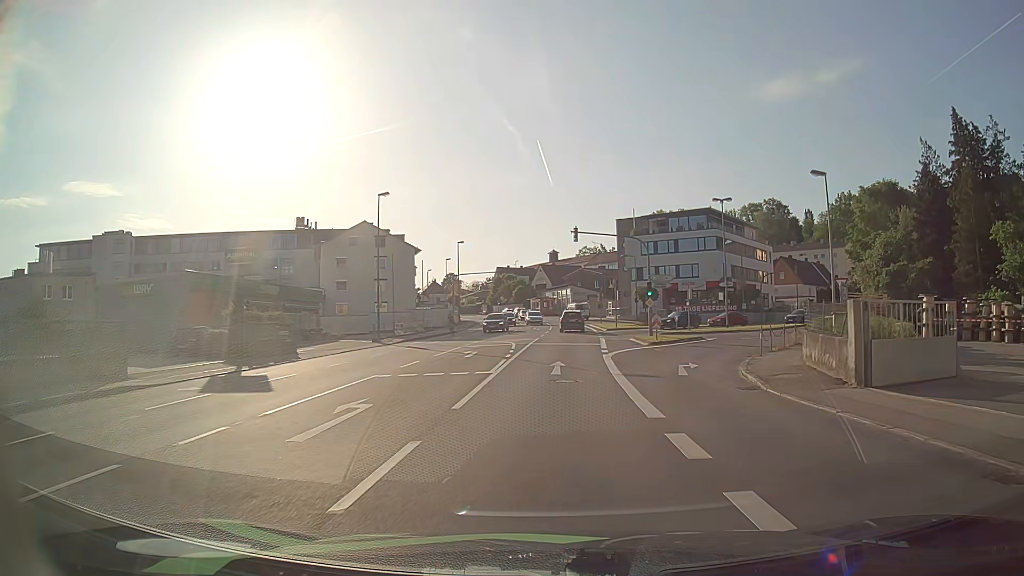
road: tertiary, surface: asphalt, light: Day
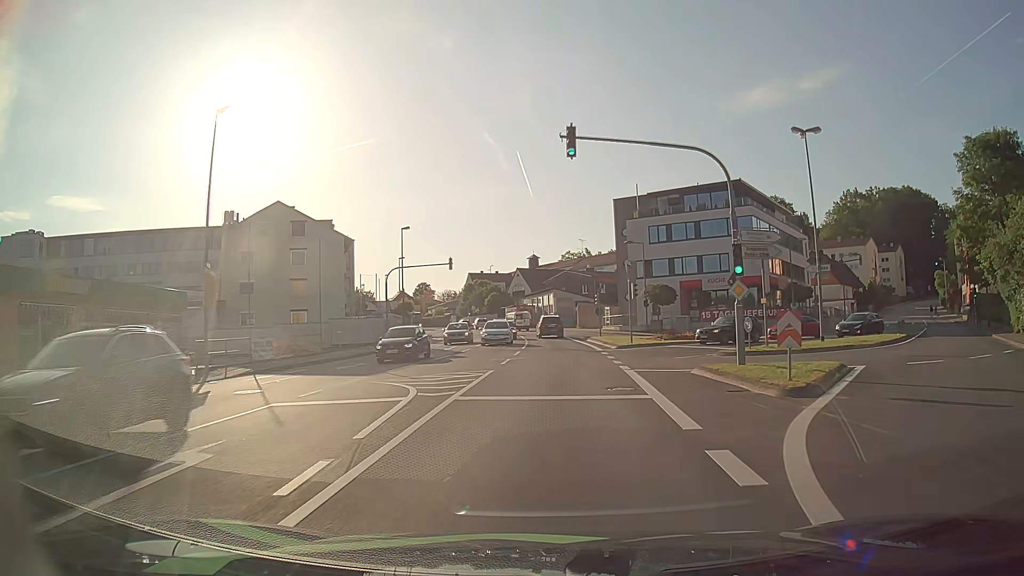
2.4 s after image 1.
(+0.6, +22.6) m; +2°
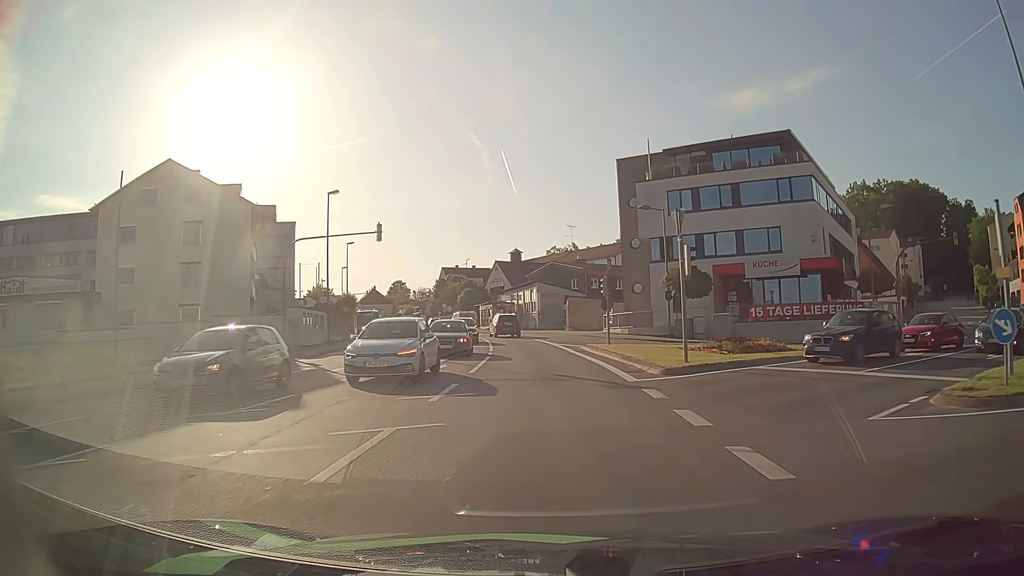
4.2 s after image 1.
(+0.2, +17.8) m; +1°
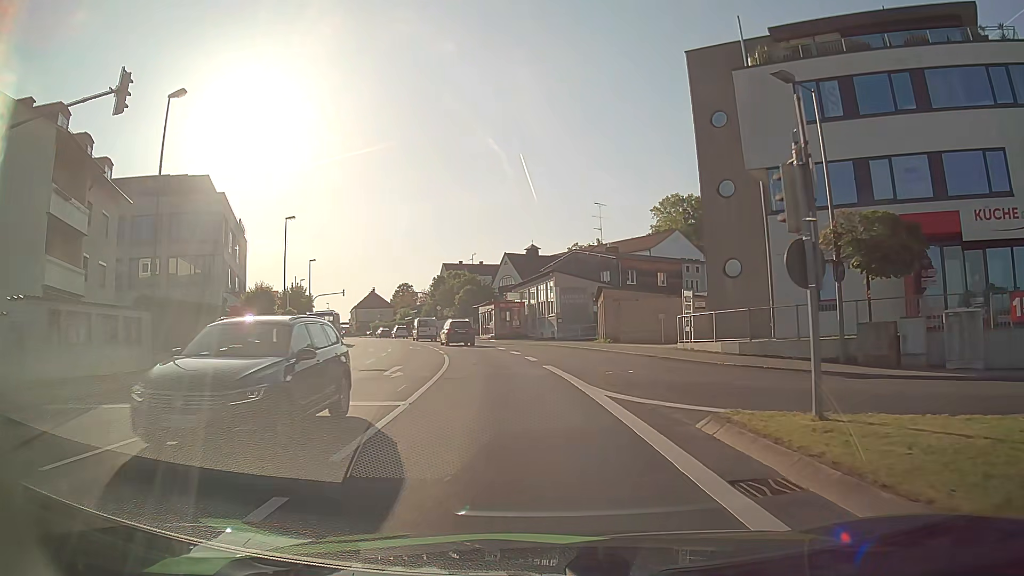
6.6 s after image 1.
(-0.1, +22.9) m; -2°
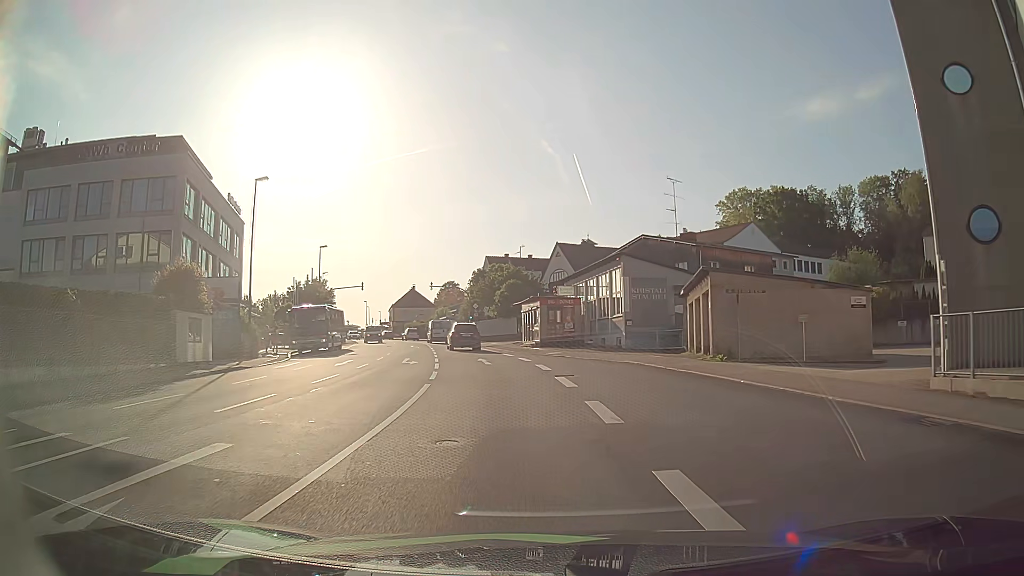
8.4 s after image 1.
(-0.6, +14.8) m; -5°
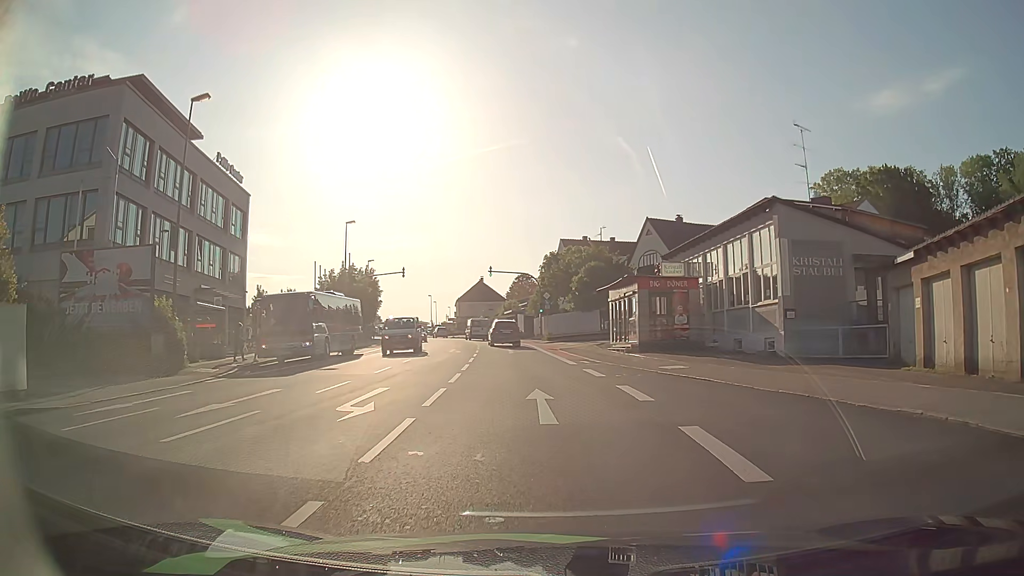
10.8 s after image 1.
(-0.8, +15.4) m; -6°
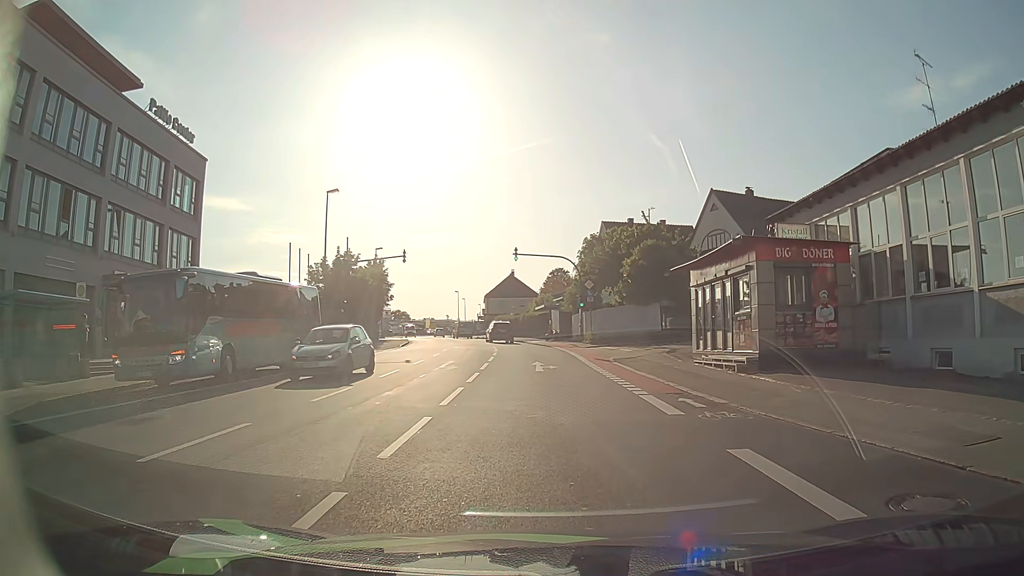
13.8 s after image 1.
(-0.4, +13.1) m; -2°
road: tertiary_link
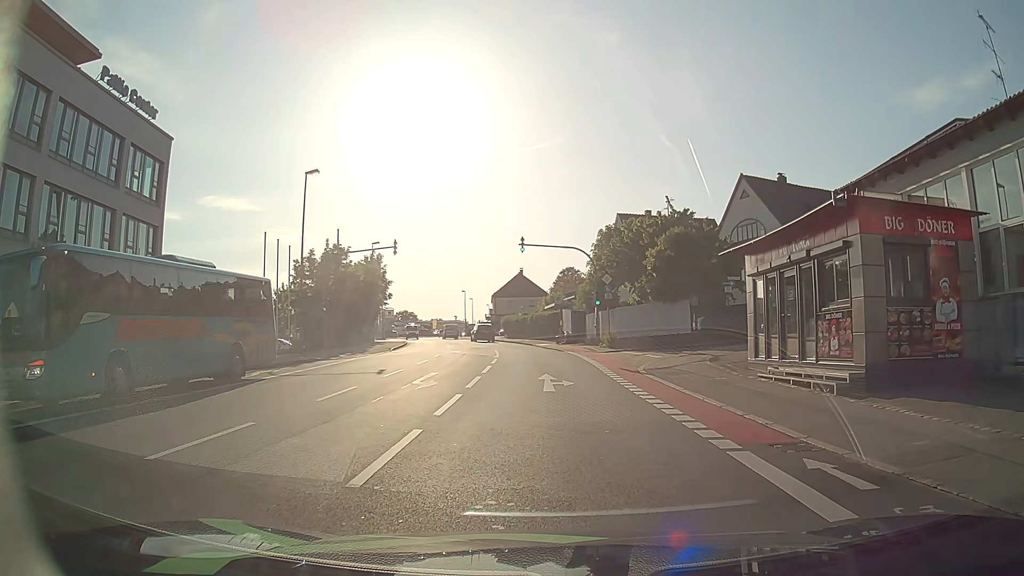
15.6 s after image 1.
(-0.1, +5.8) m; -1°
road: tertiary
(0, +10) (0, +20) (-1, +30) (-2, +40) (-3, +50) (-5, +60) (-7, +69) (-9, +79) (-11, +89) (-14, +99) m
